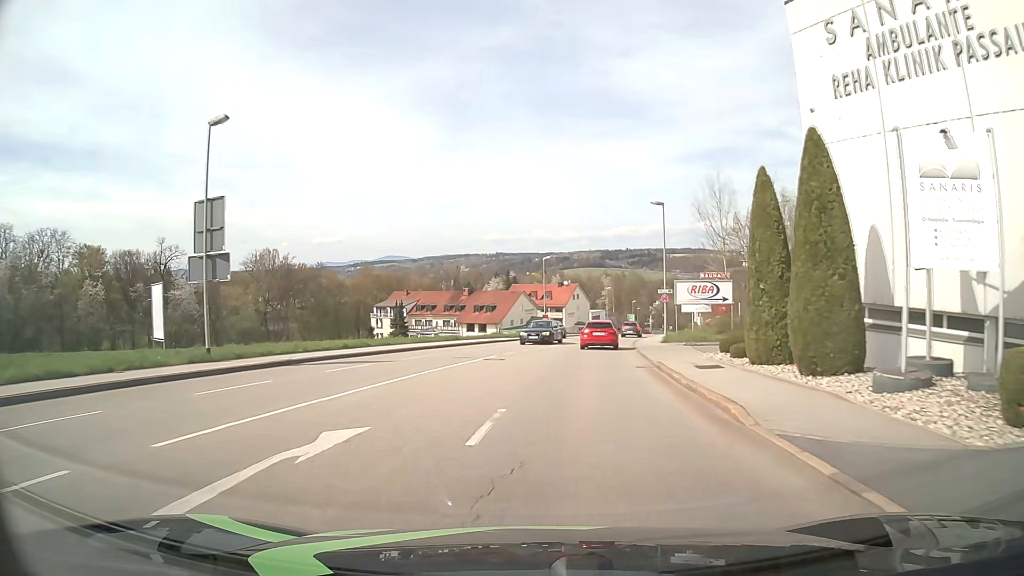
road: tertiary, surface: asphalt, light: Day
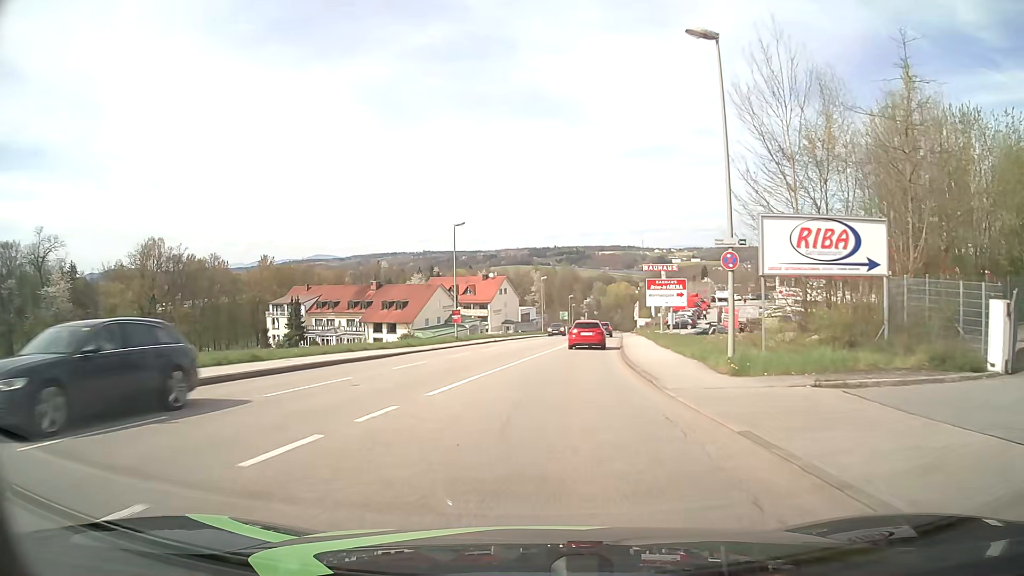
(+1.4, +23.9) m; +6°
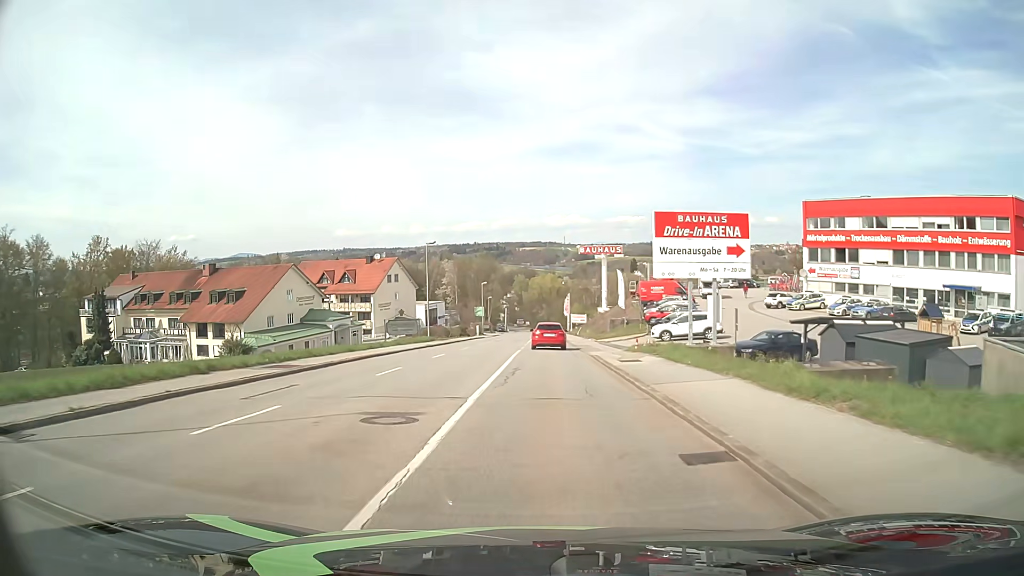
(+3.0, +40.7) m; +7°
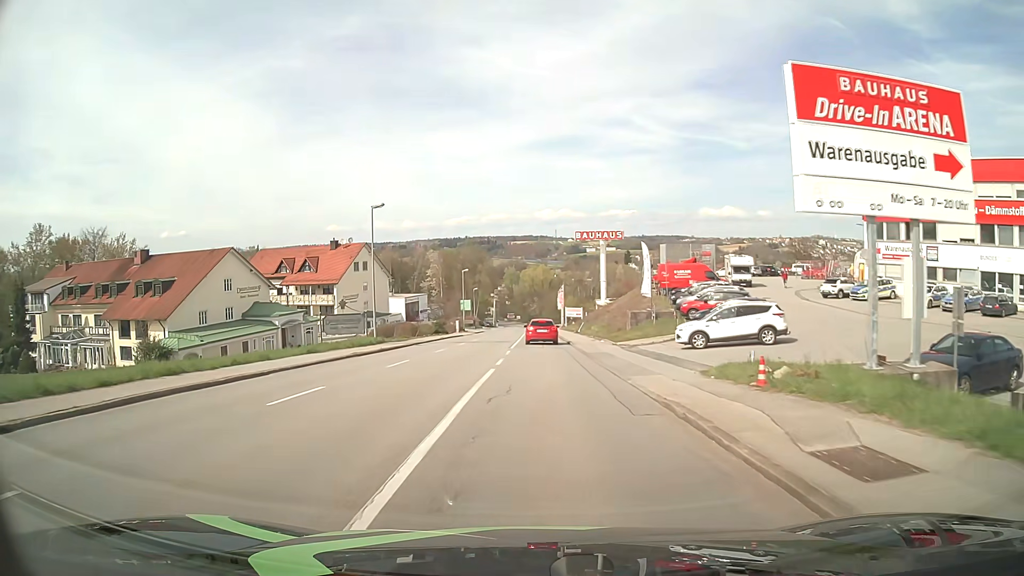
(+0.1, +15.9) m; +1°
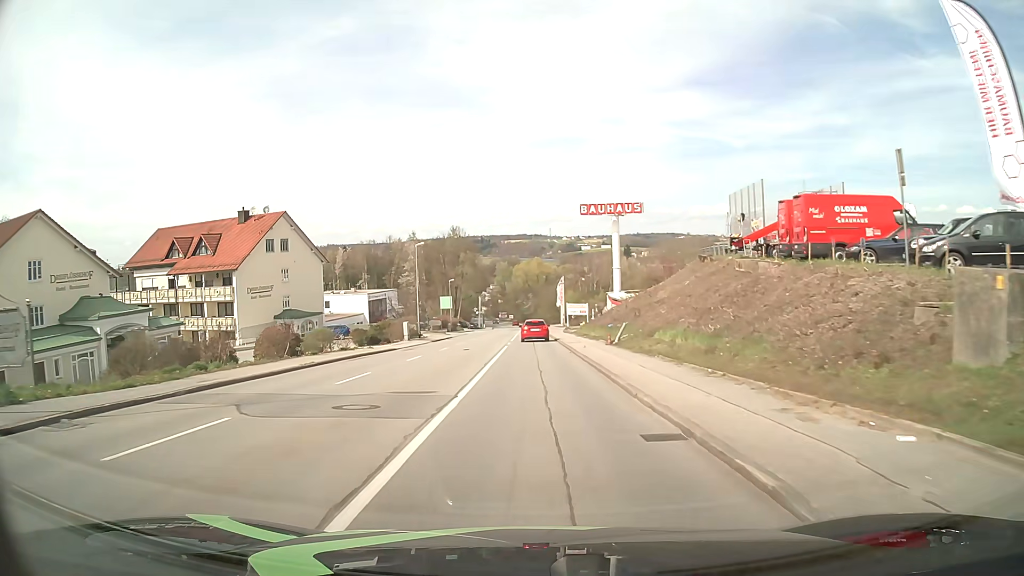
(+0.1, +31.1) m; 0°
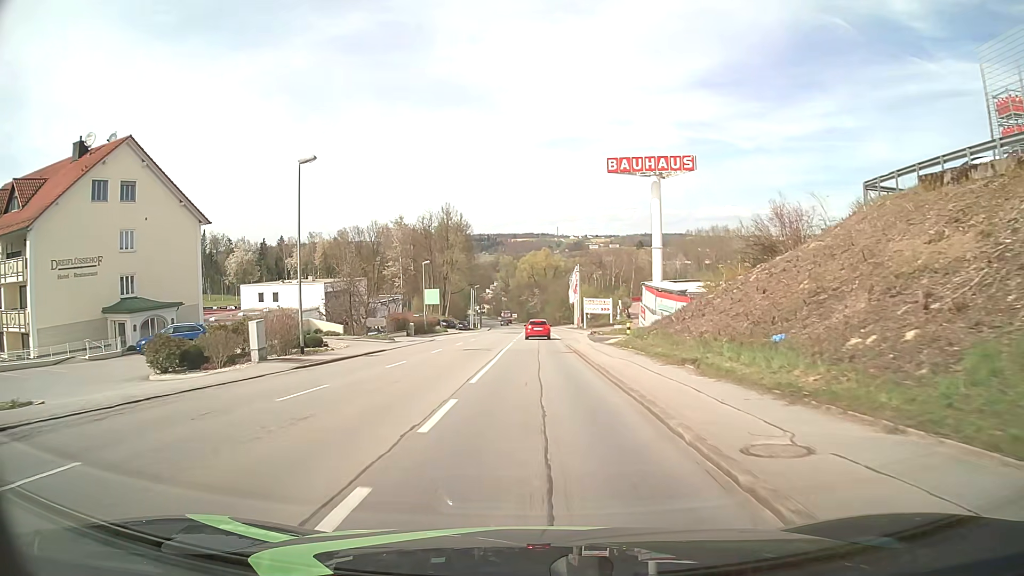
(-0.1, +30.6) m; 0°
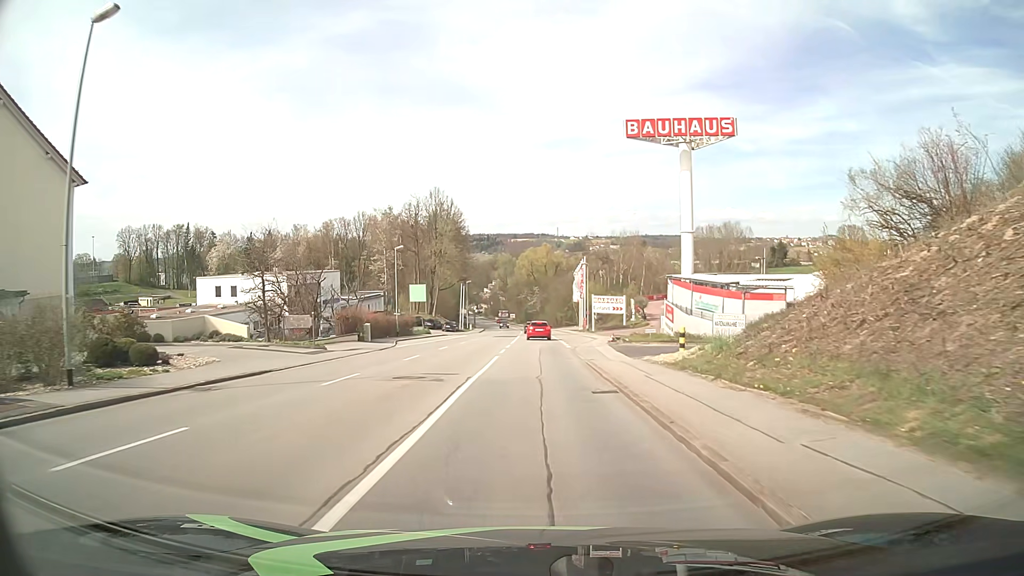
(0.0, +15.3) m; 0°
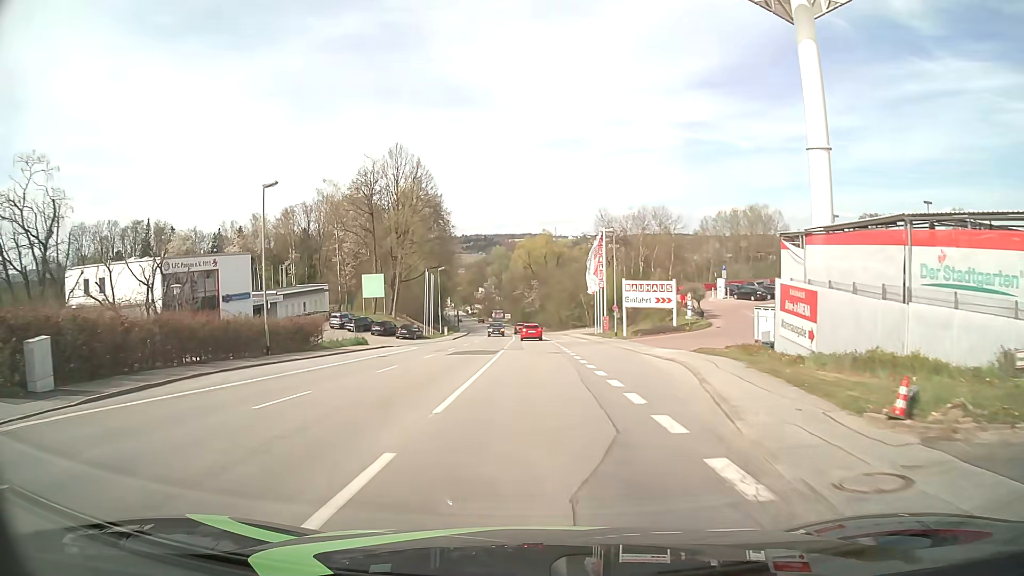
(-0.1, +30.6) m; 0°
(0, +10) (0, +20) (0, +30) (0, +40) (0, +50) (-1, +60) (-1, +70) (-1, +80) (-2, +90) (-2, +100) m
